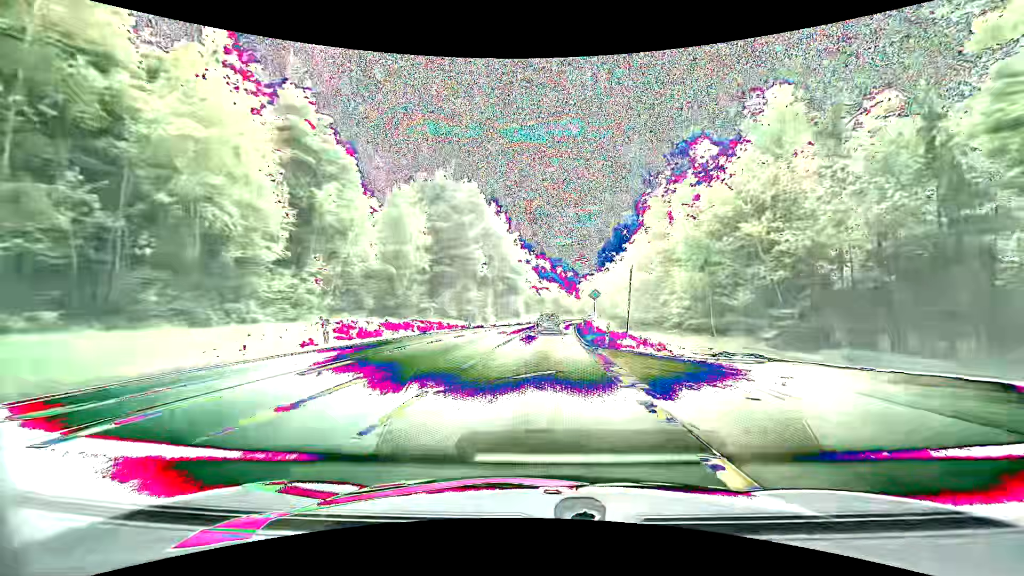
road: primary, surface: asphalt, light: Day
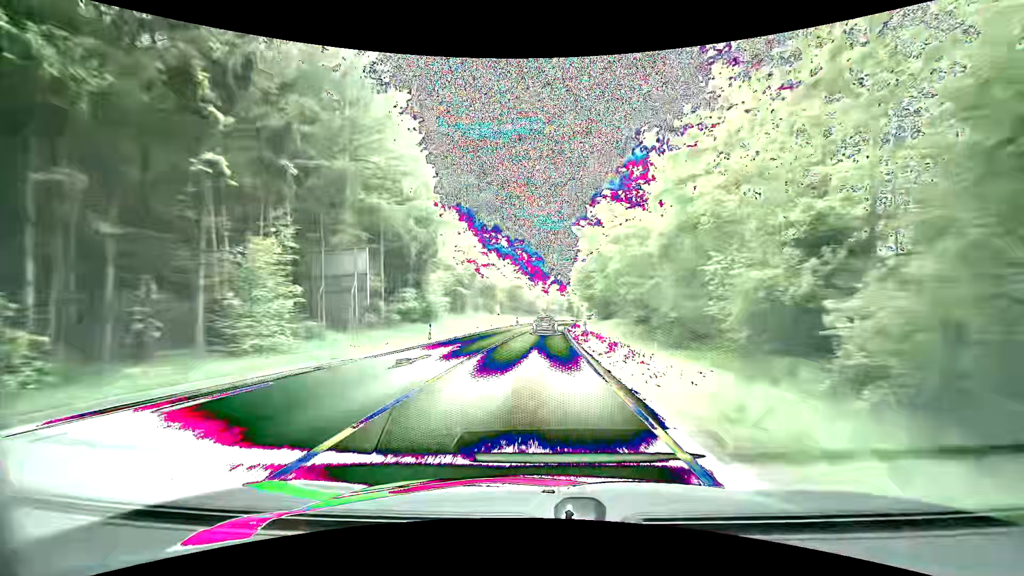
(+2.6, +57.4) m; +5°
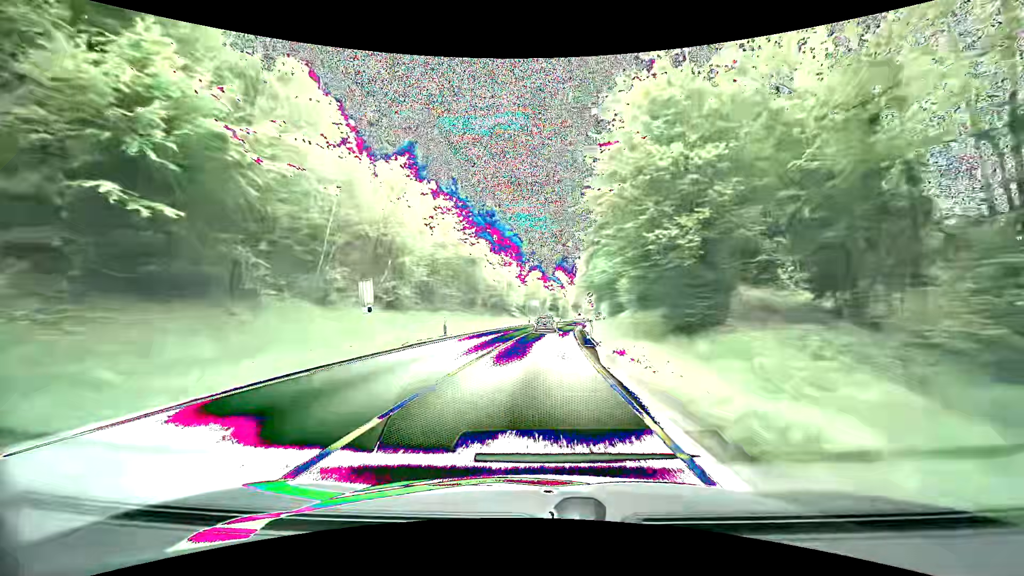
(+1.0, +47.2) m; +2°
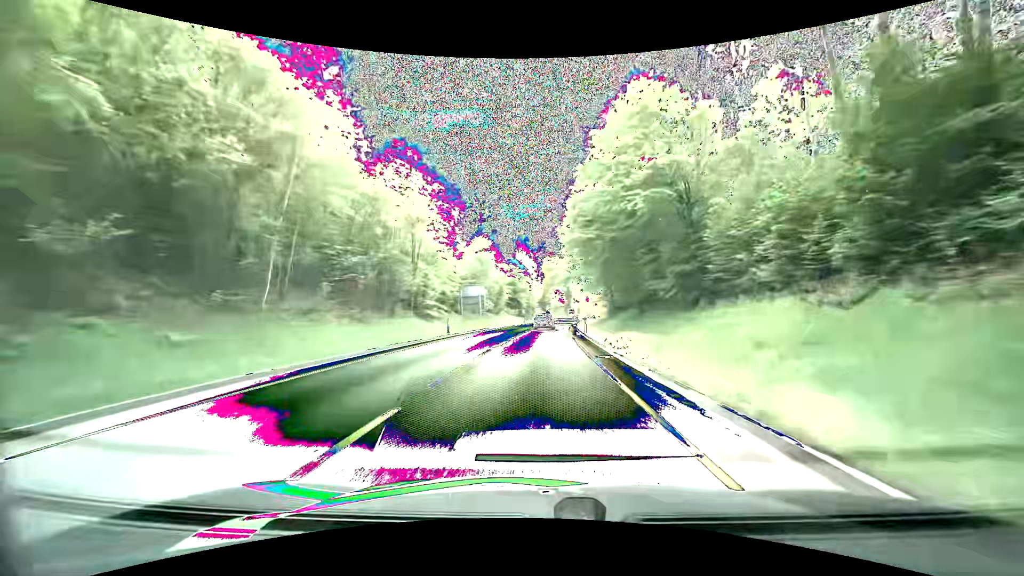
(+1.7, +48.3) m; +4°
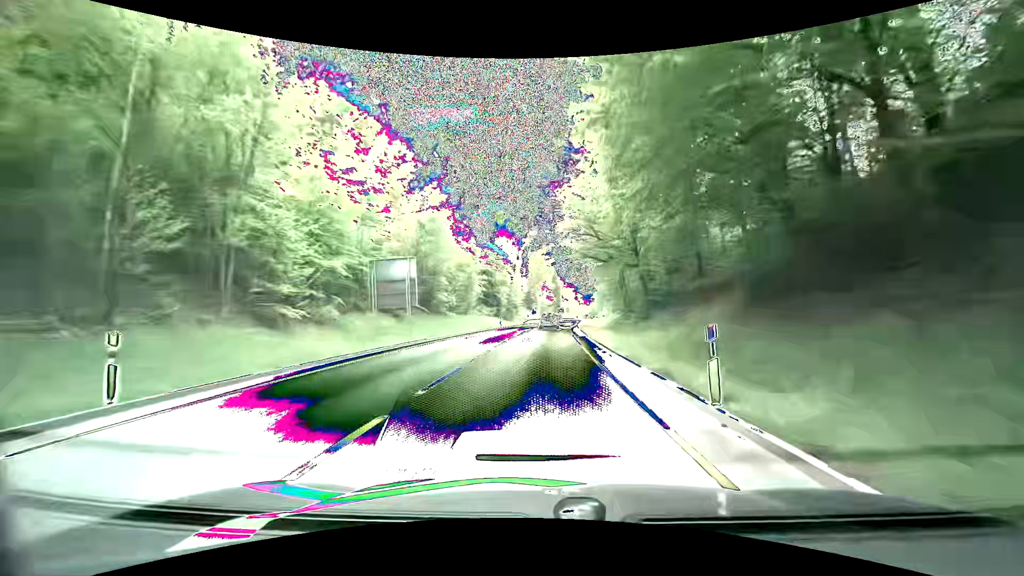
(+0.5, +24.6) m; +2°
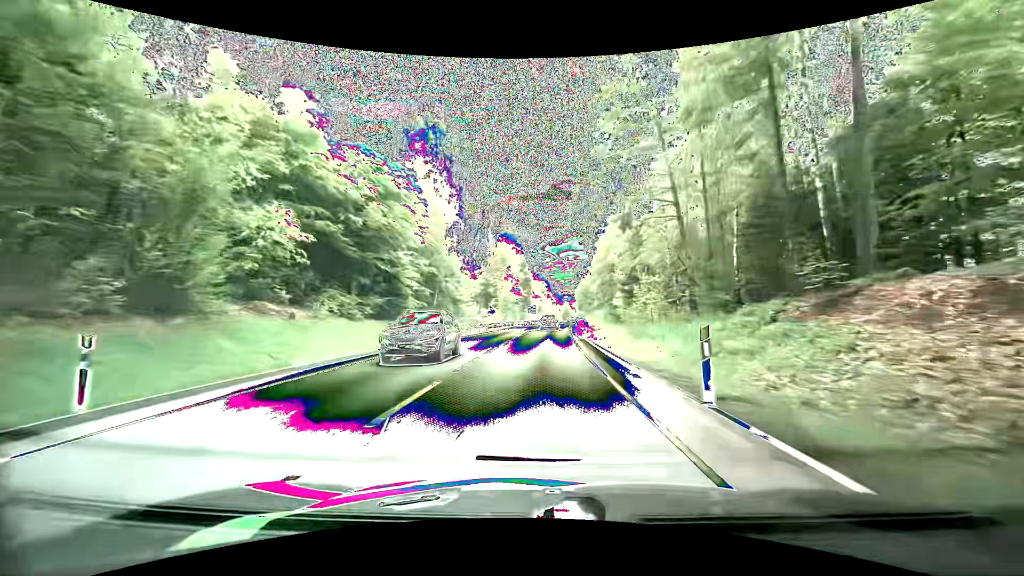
(+1.9, +50.2) m; +4°
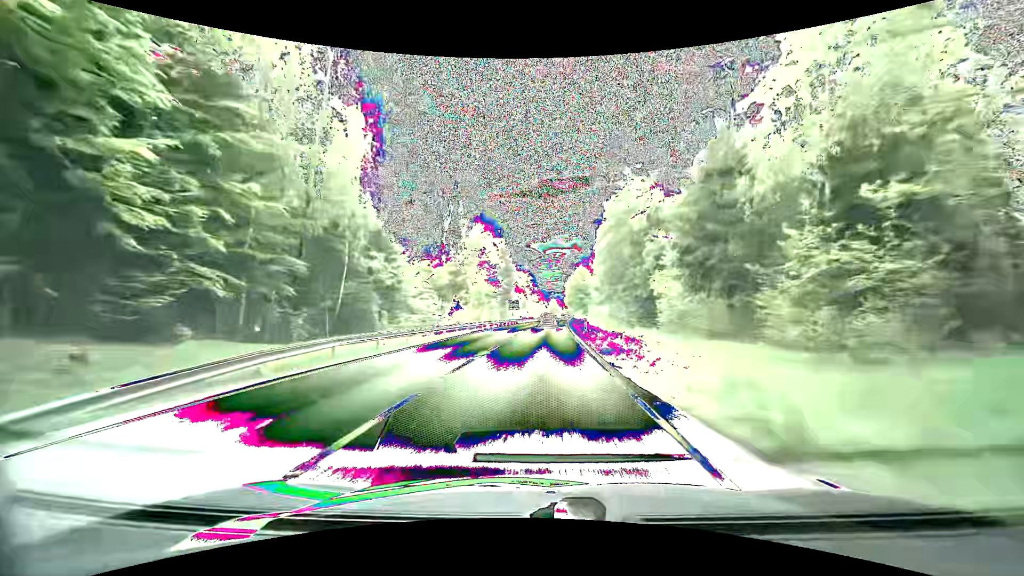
(+0.5, +25.6) m; +2°
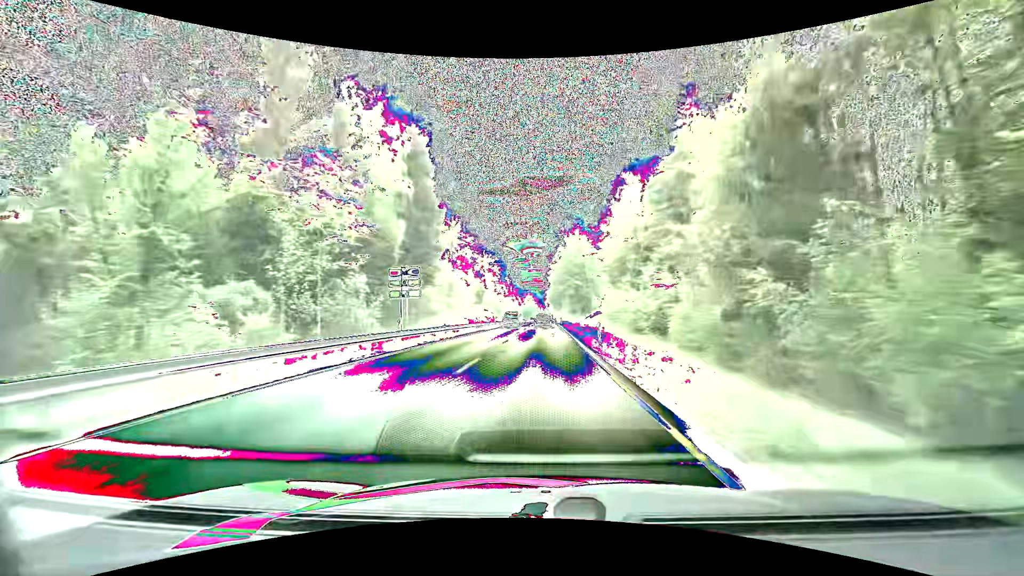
(+1.8, +65.4) m; +2°
